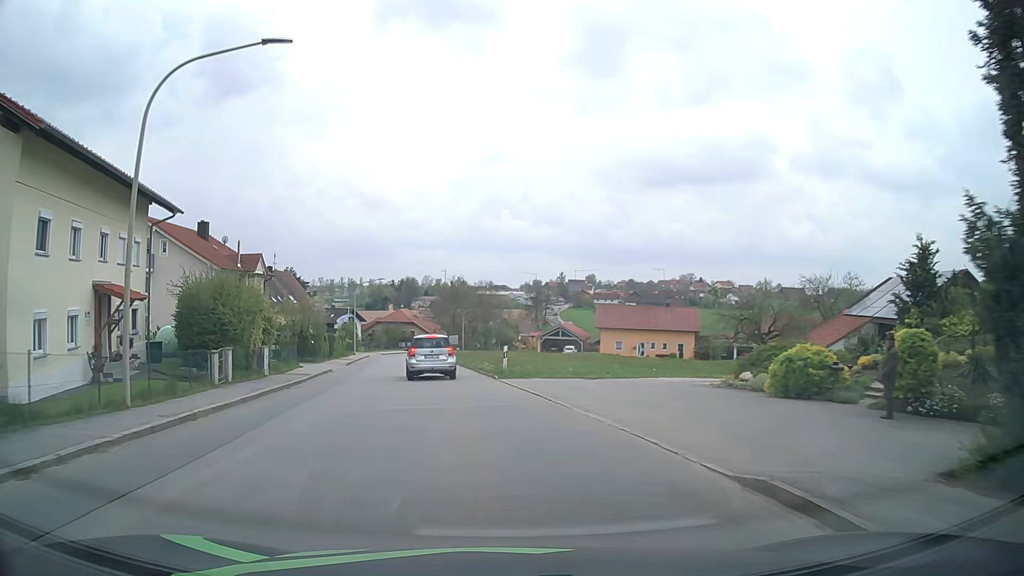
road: tertiary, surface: asphalt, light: Day
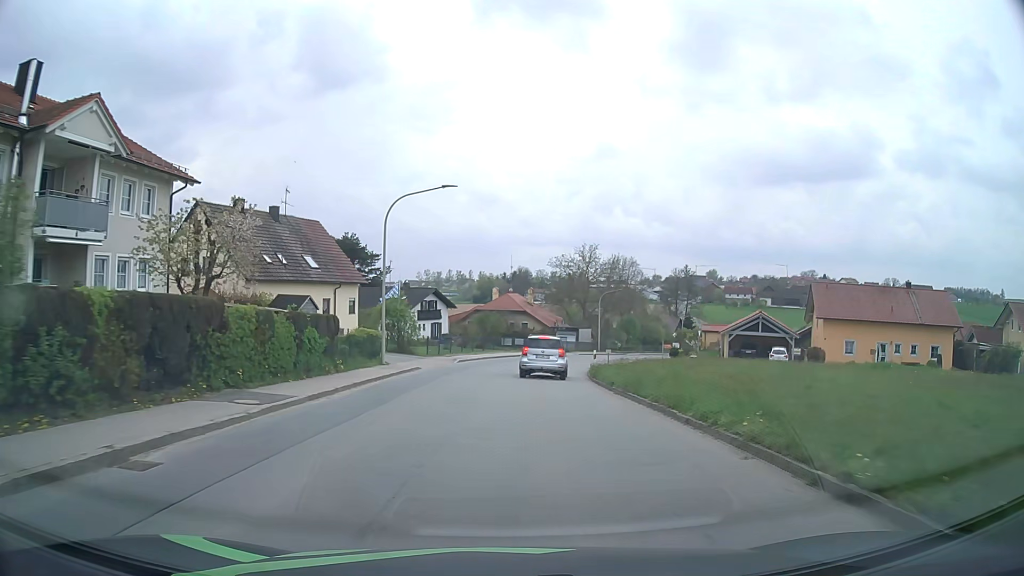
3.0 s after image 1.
(-4.7, +37.4) m; -9°
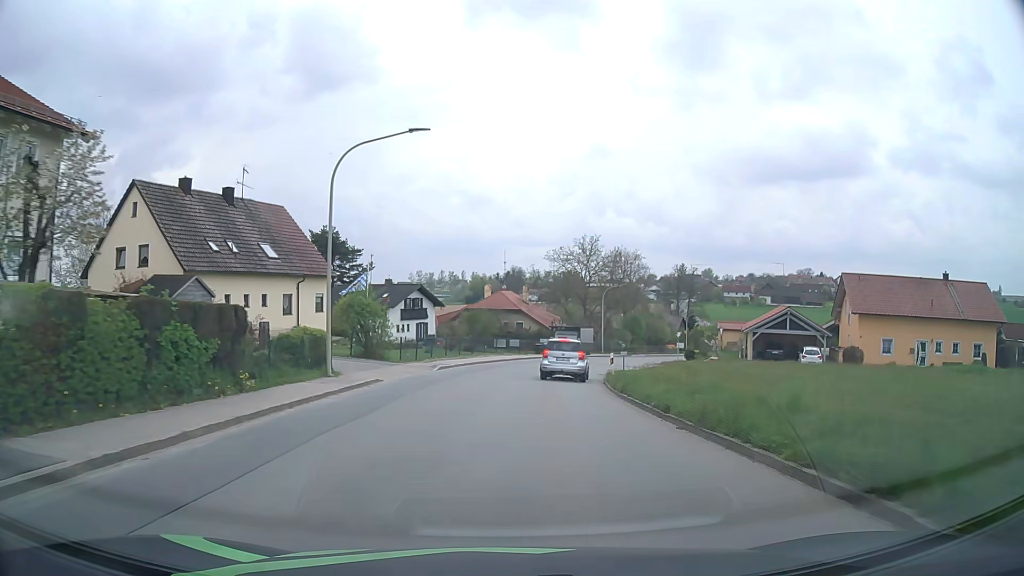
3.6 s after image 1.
(0.0, +7.7) m; +1°
(0, +10) (+1, +20) (+2, +30) (+4, +40) (+7, +49) (+10, +58) (+15, +67) (+19, +76) (+24, +85) (+29, +94) m
